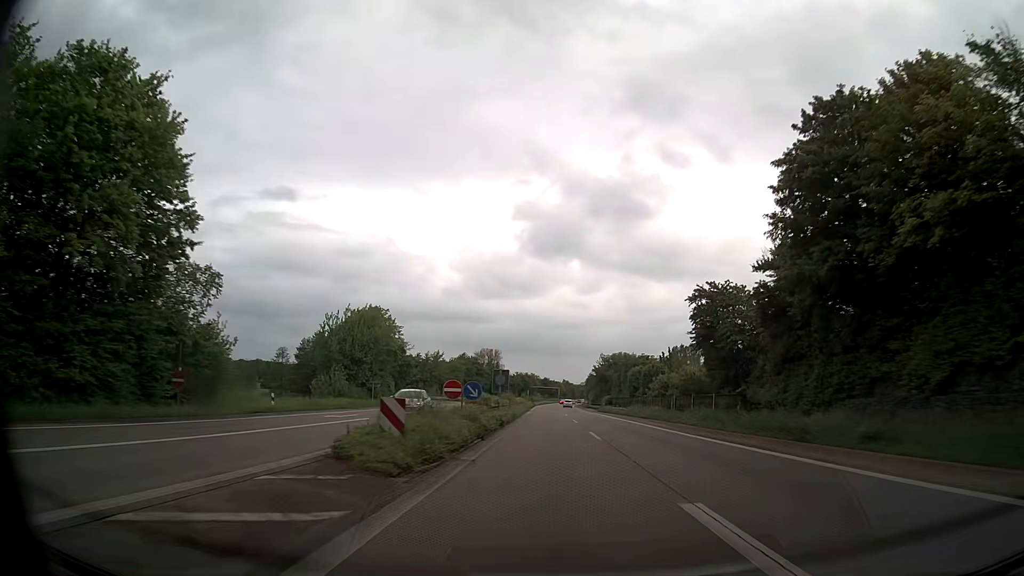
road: trunk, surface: asphalt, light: Day
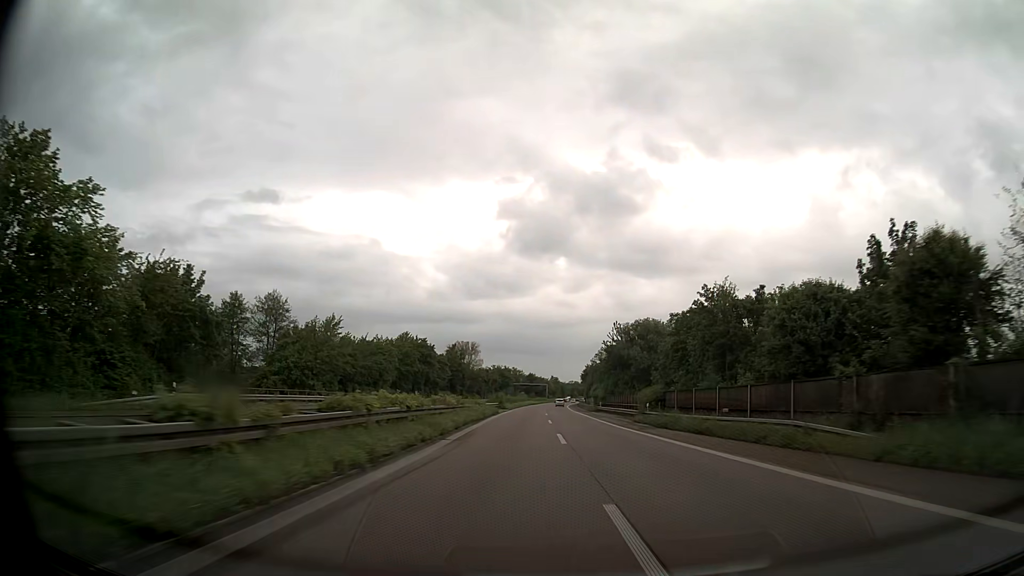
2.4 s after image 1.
(+0.4, +56.3) m; +1°
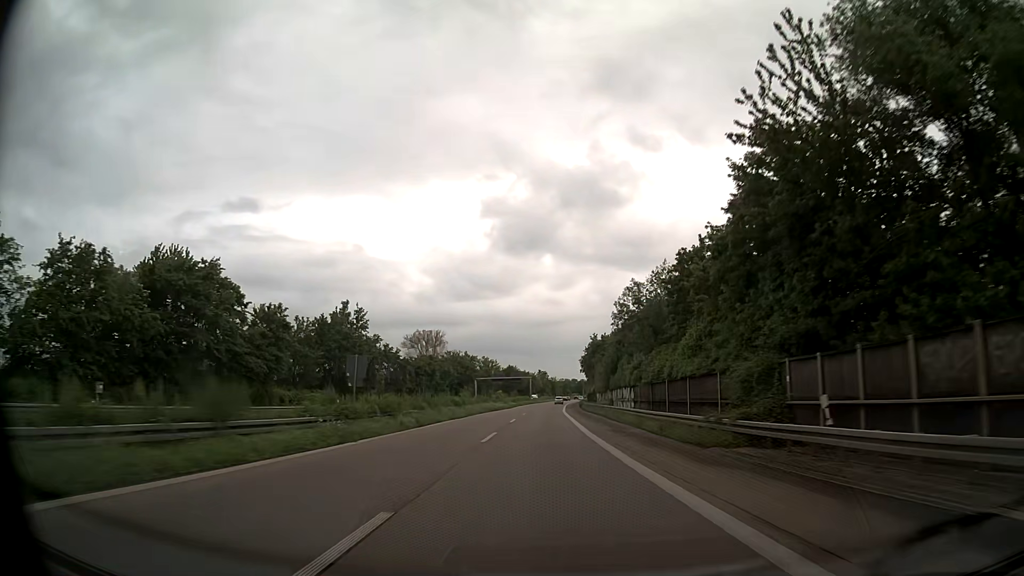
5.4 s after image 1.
(+0.8, +72.3) m; +1°
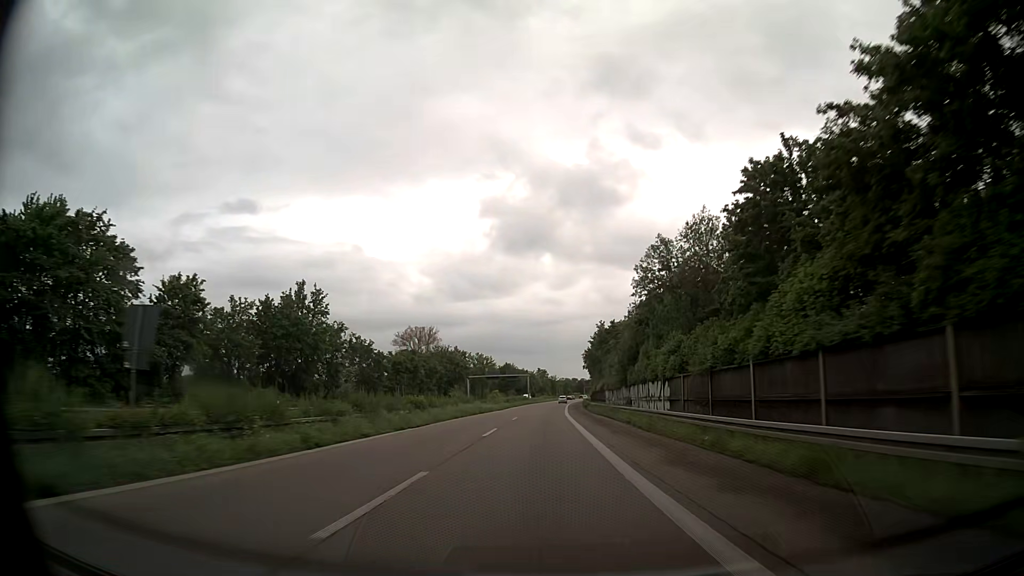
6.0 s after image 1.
(0.0, +14.7) m; 0°
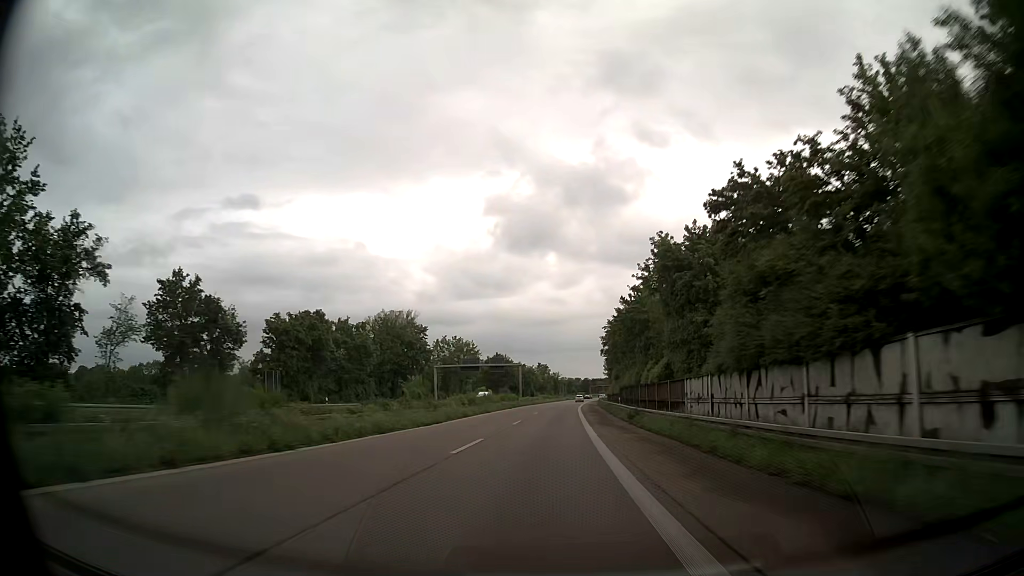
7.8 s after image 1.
(0.0, +44.3) m; 0°
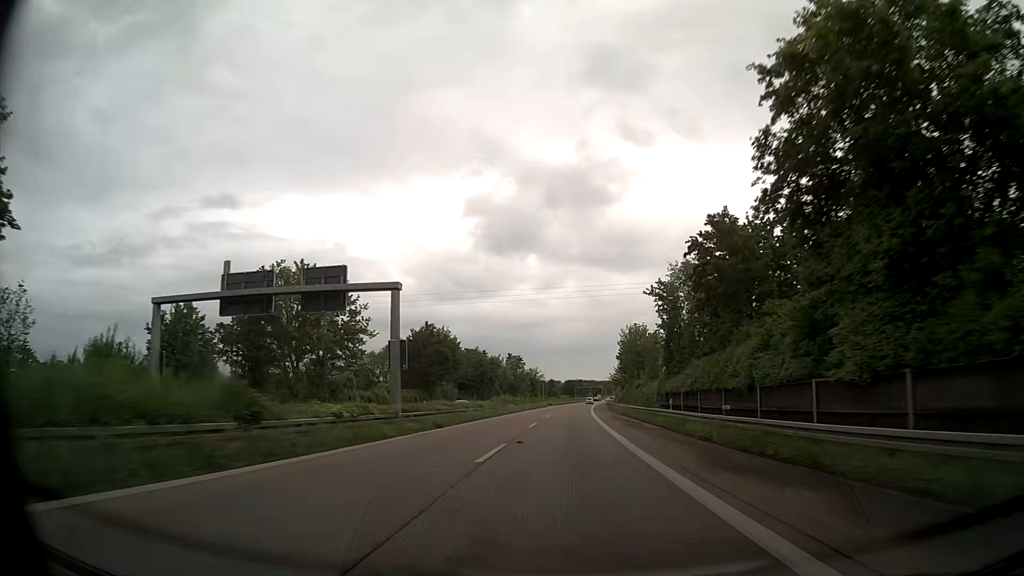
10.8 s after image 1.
(+0.7, +74.0) m; +2°
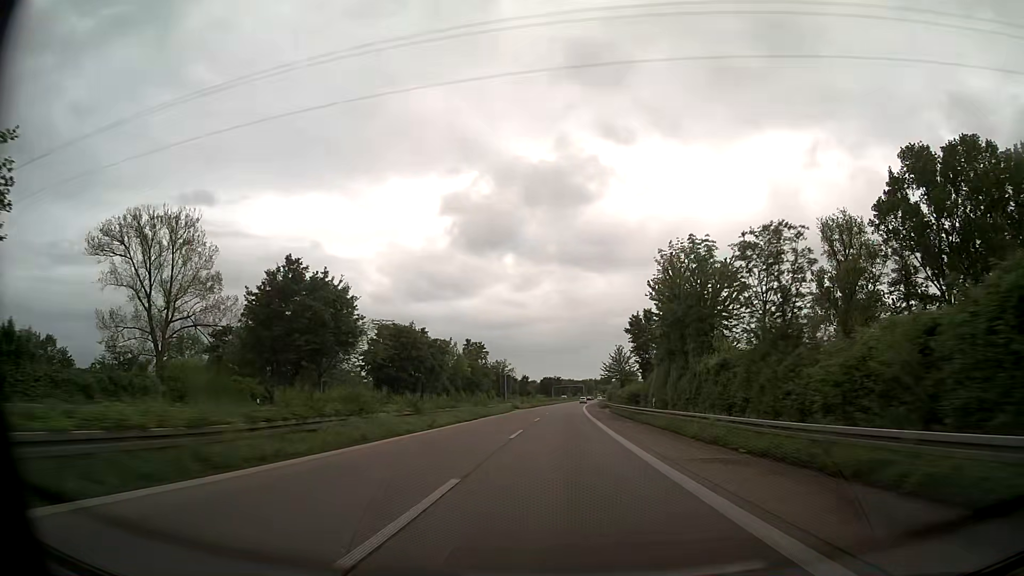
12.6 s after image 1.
(+0.7, +45.2) m; +2°
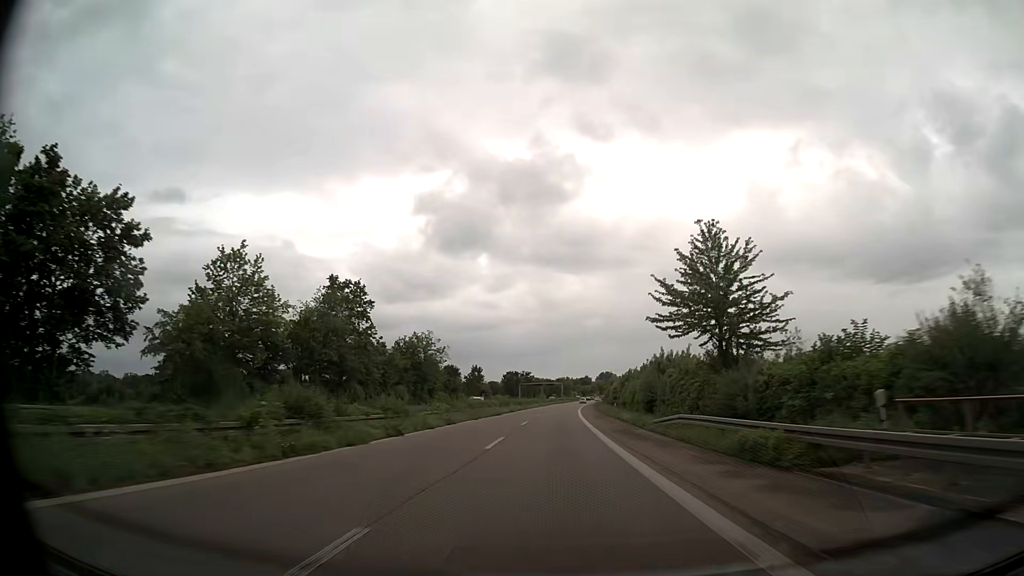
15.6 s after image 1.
(+1.7, +76.9) m; +2°
